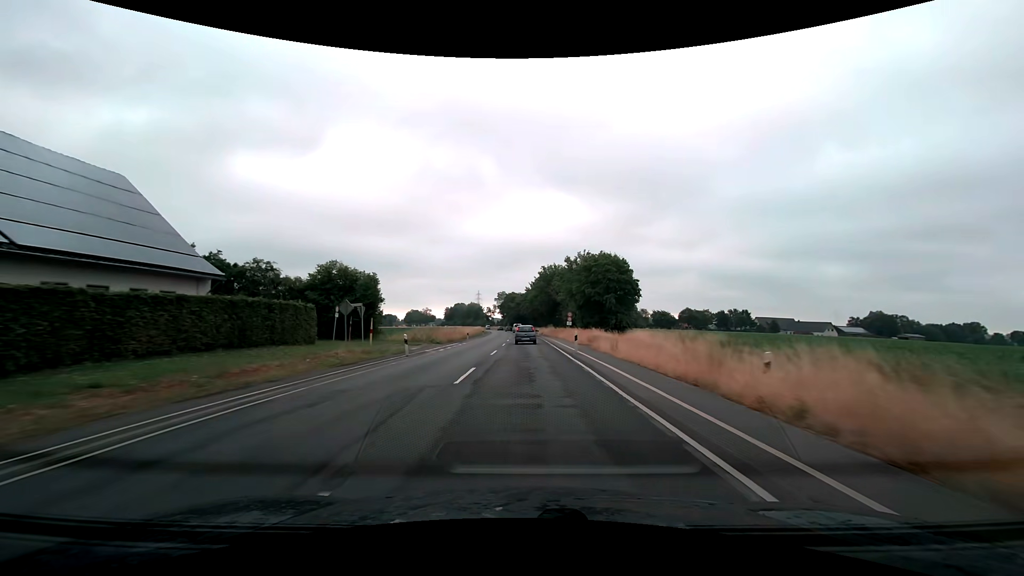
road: secondary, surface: asphalt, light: Day
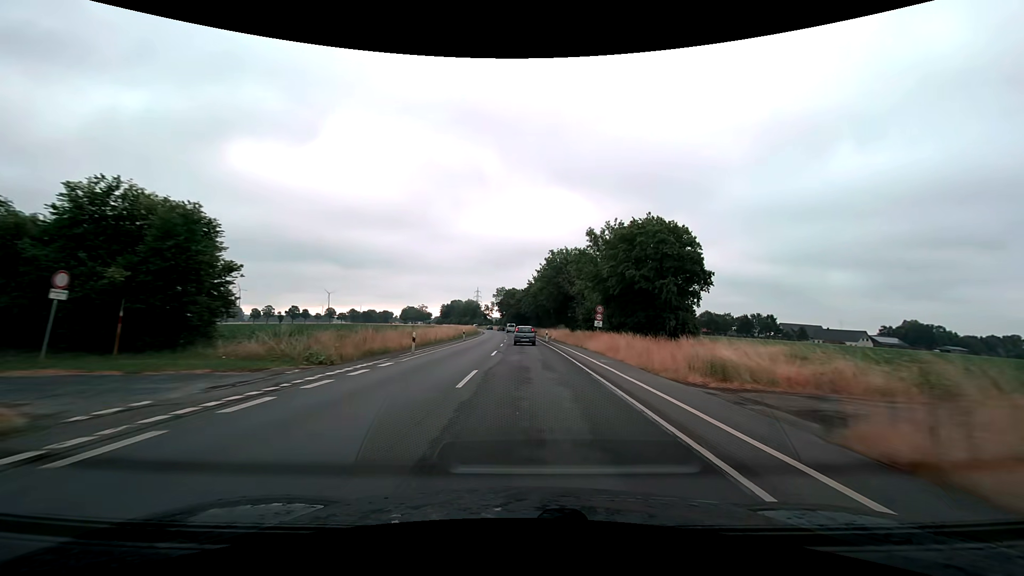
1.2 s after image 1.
(0.0, +24.4) m; 0°
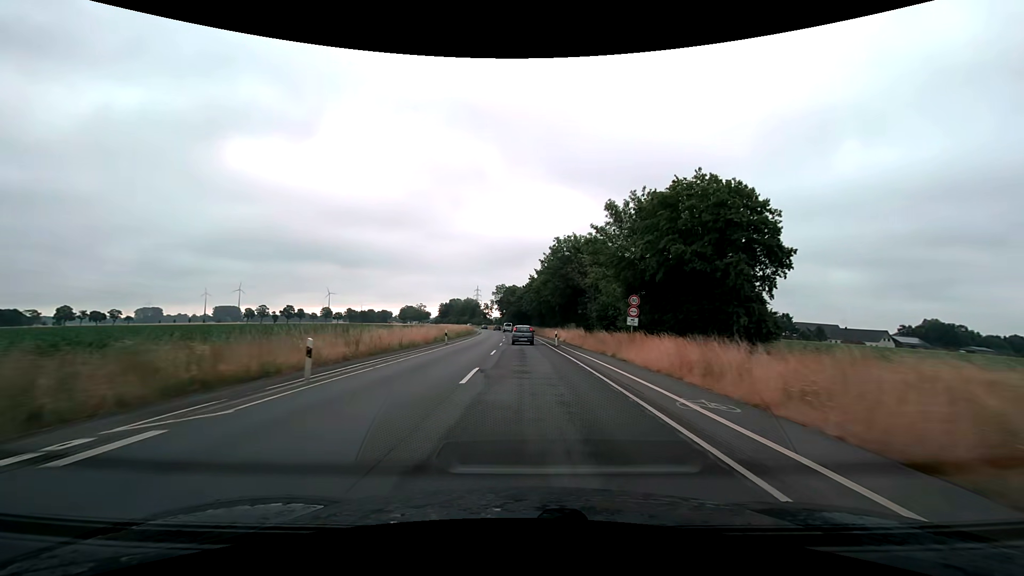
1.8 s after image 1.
(0.0, +12.2) m; 0°
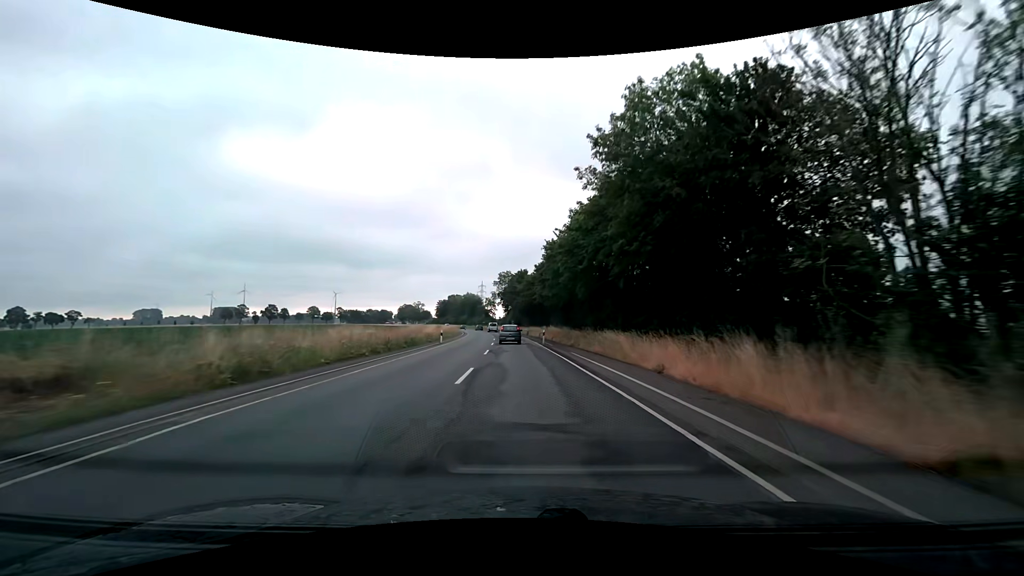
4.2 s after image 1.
(-0.4, +48.4) m; -1°
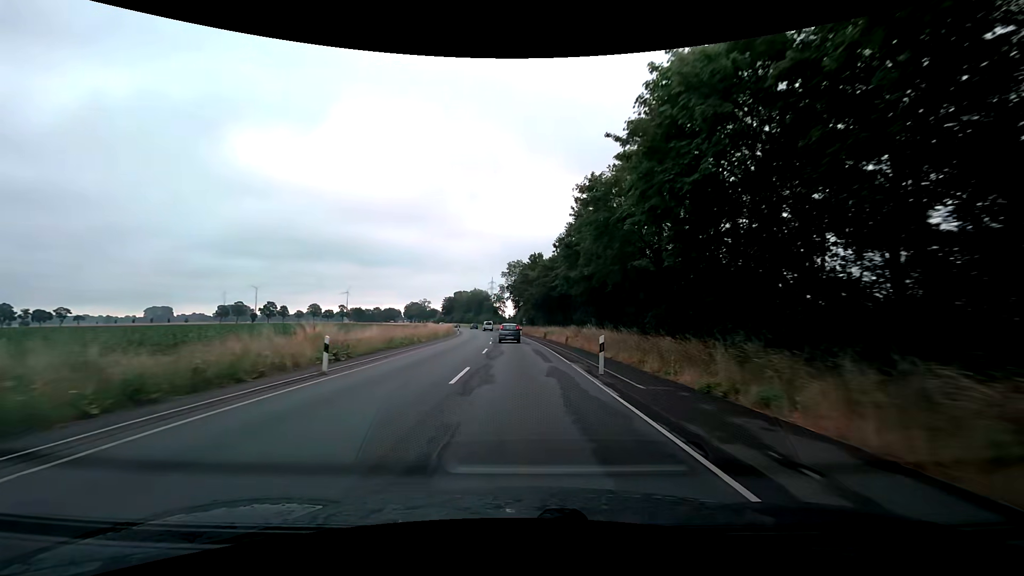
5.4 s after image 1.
(-0.3, +24.1) m; -1°
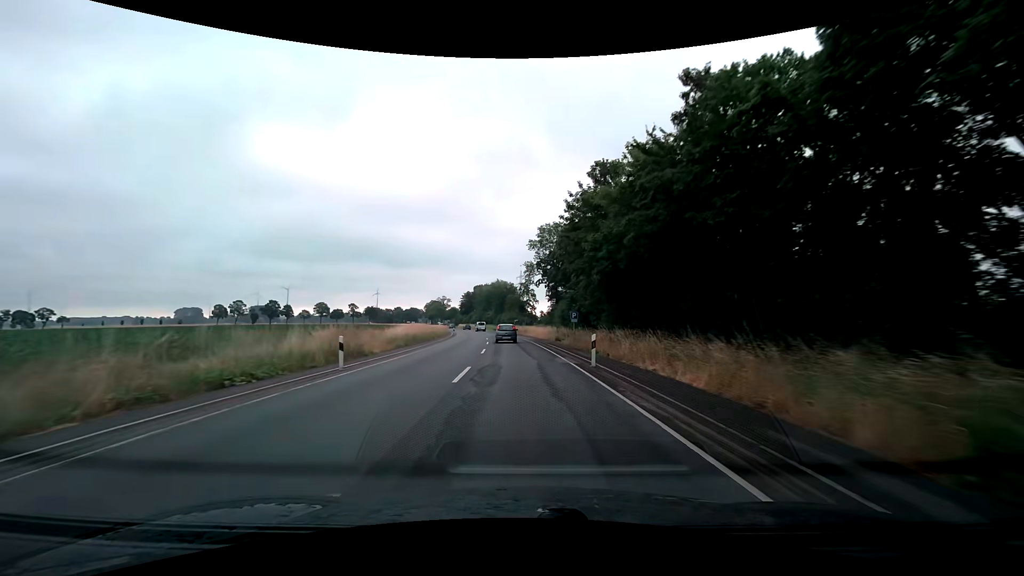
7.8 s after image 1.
(-1.6, +48.1) m; -4°
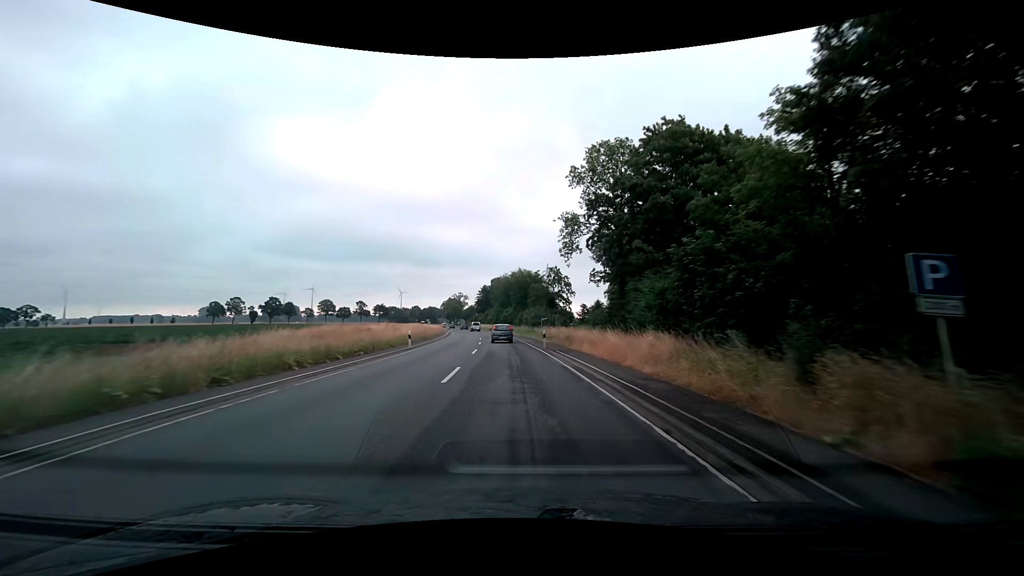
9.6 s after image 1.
(-1.0, +36.2) m; -3°
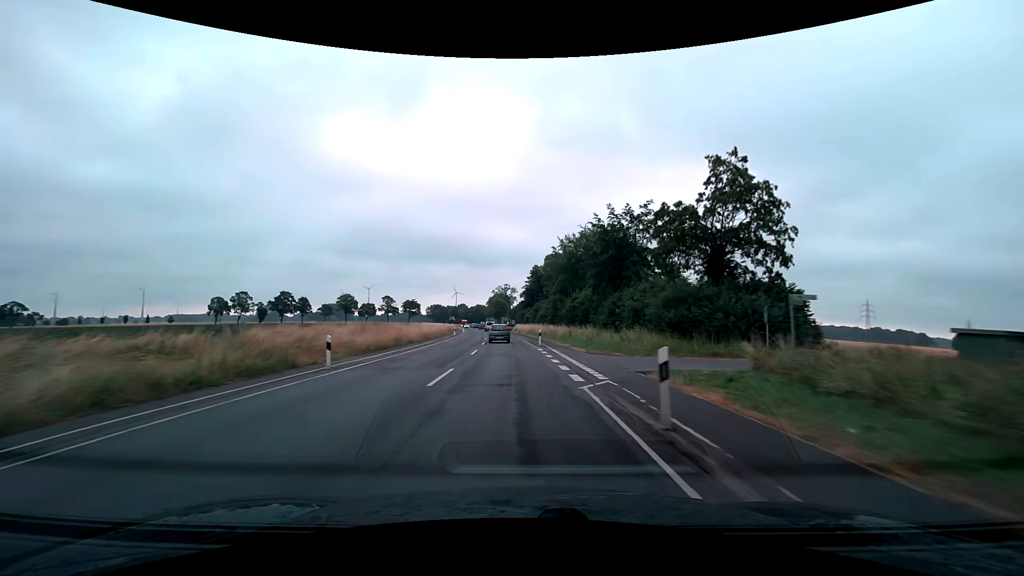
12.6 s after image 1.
(-3.2, +61.0) m; -6°
(0, +10) (0, +20) (-1, +30) (-2, +40) (-2, +50) (-3, +60) (-4, +70) (-5, +80) (-6, +90) (-7, +100) m
